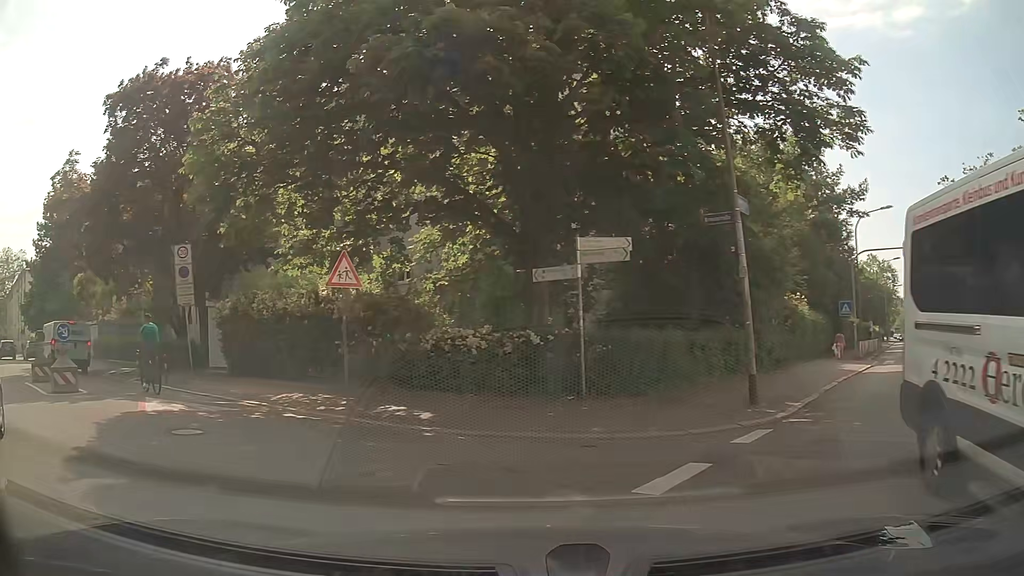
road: secondary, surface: asphalt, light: Day
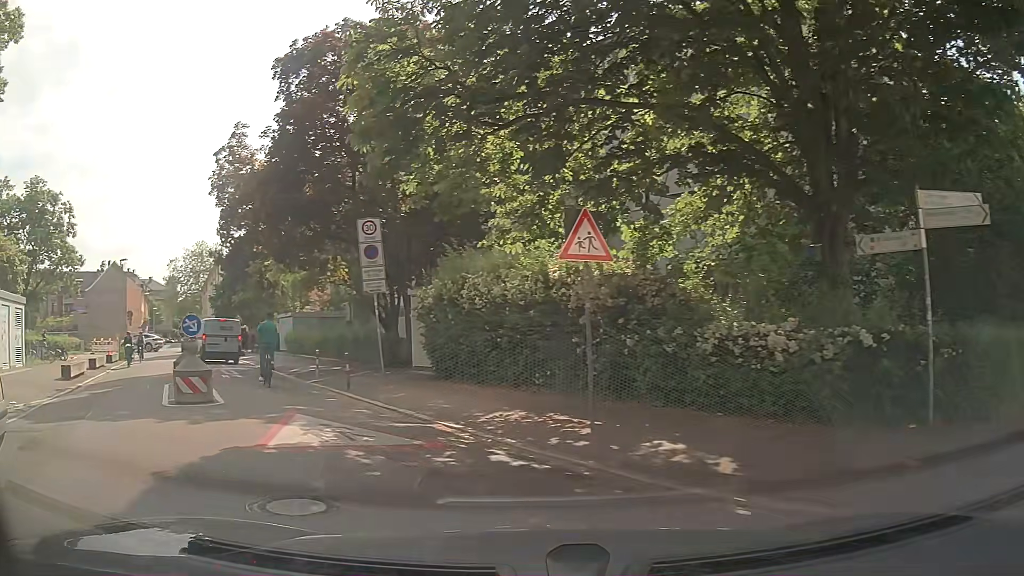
(-0.8, +4.4) m; -17°
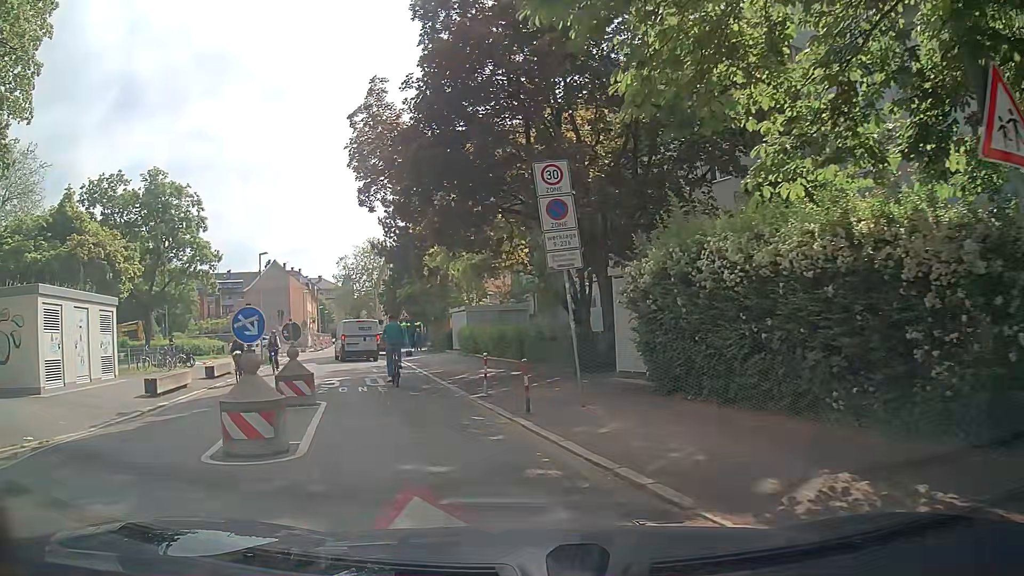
(-0.9, +5.6) m; -16°
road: residential
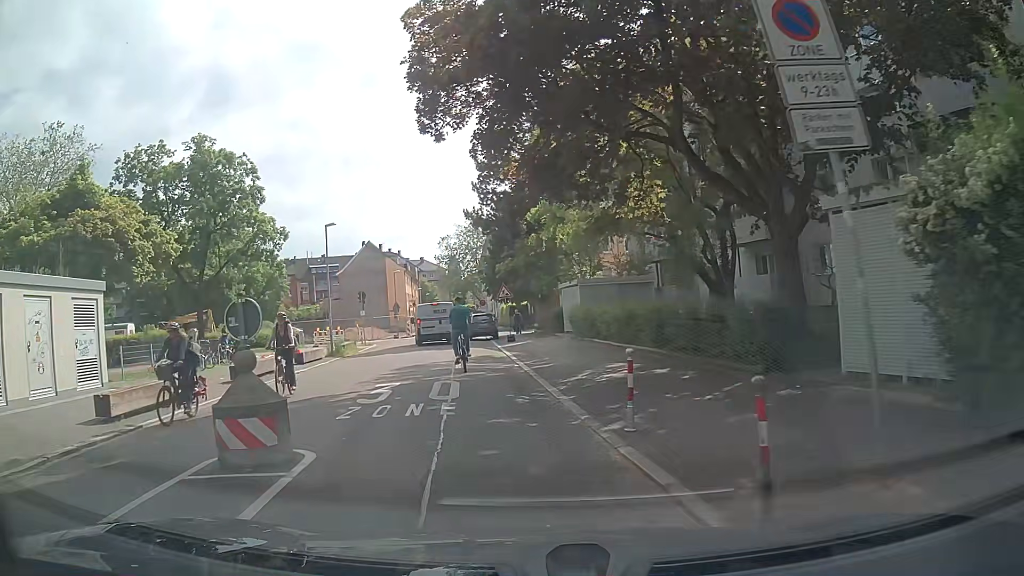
(-0.6, +7.0) m; -7°
